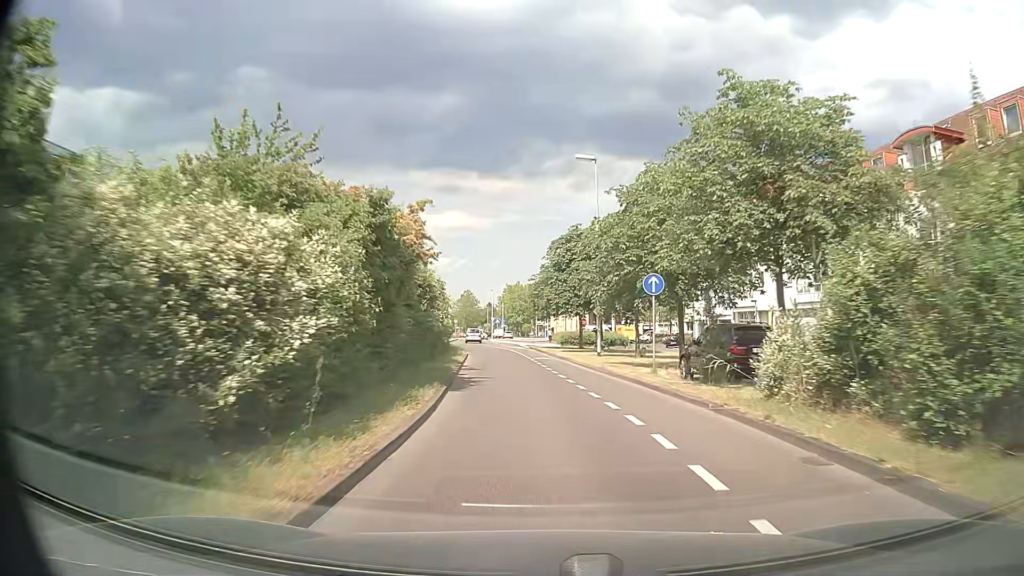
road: secondary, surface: asphalt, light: Day
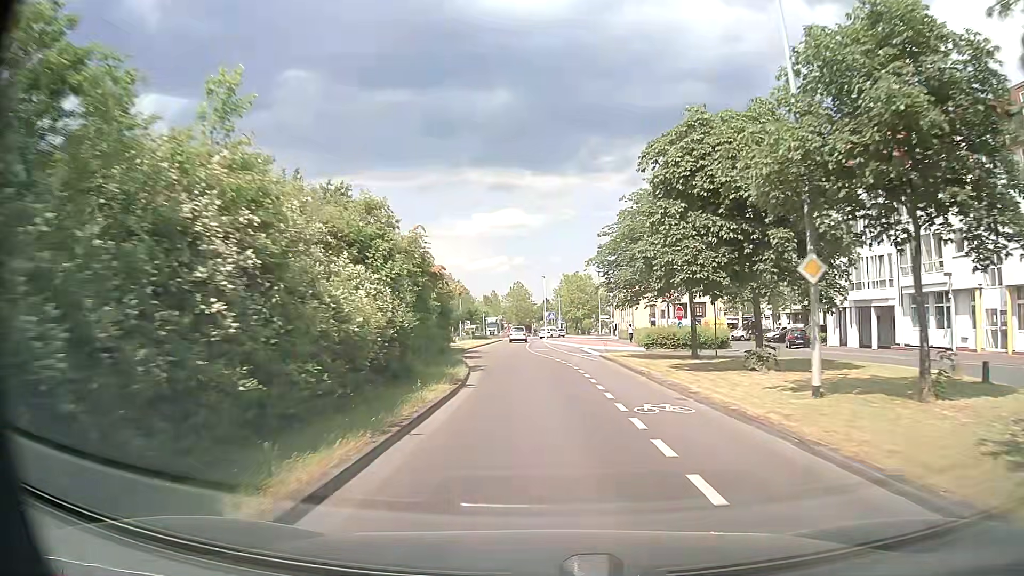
(-0.8, +22.2) m; -5°
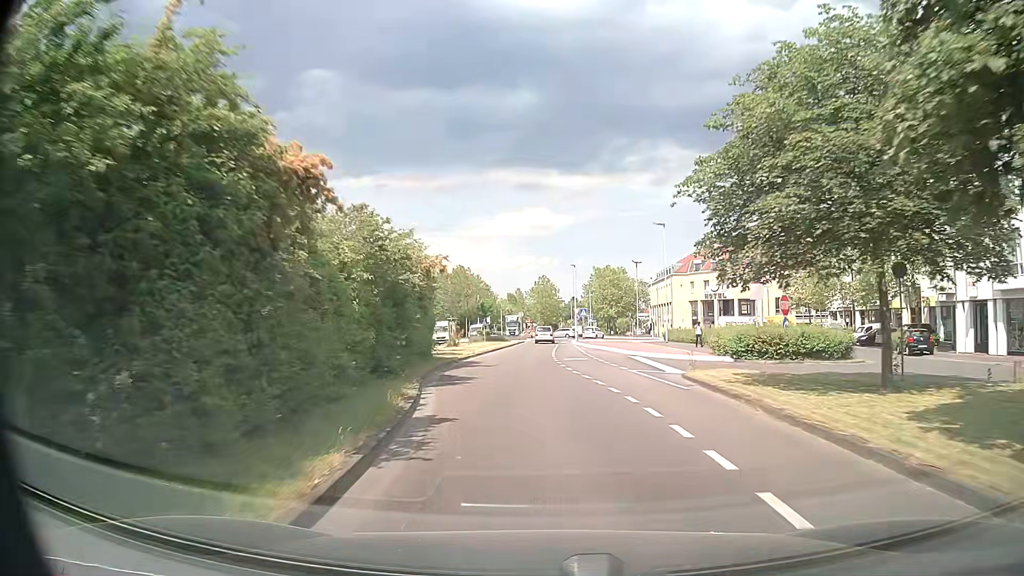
(-0.3, +14.7) m; -2°
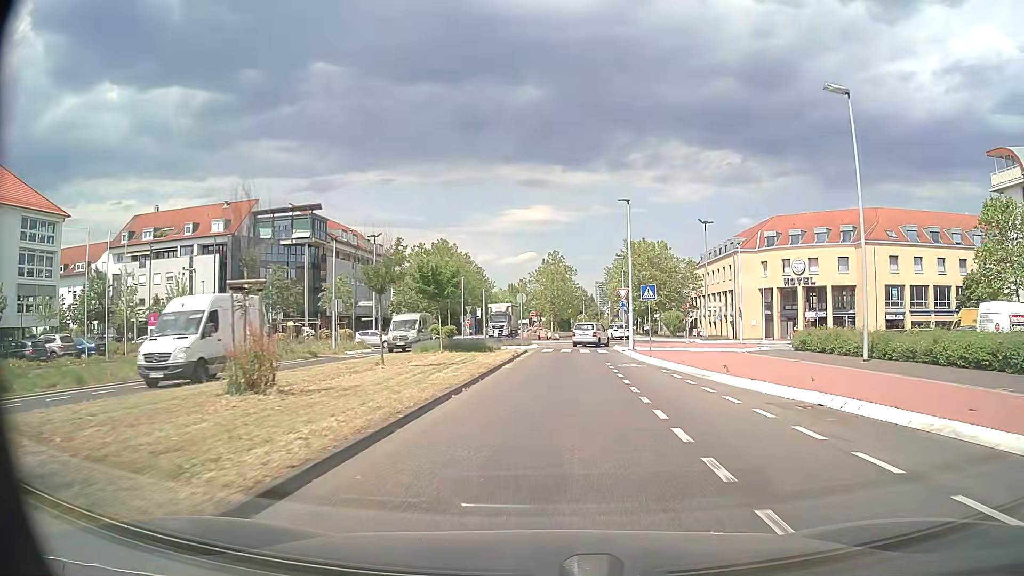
(-1.3, +34.4) m; -1°
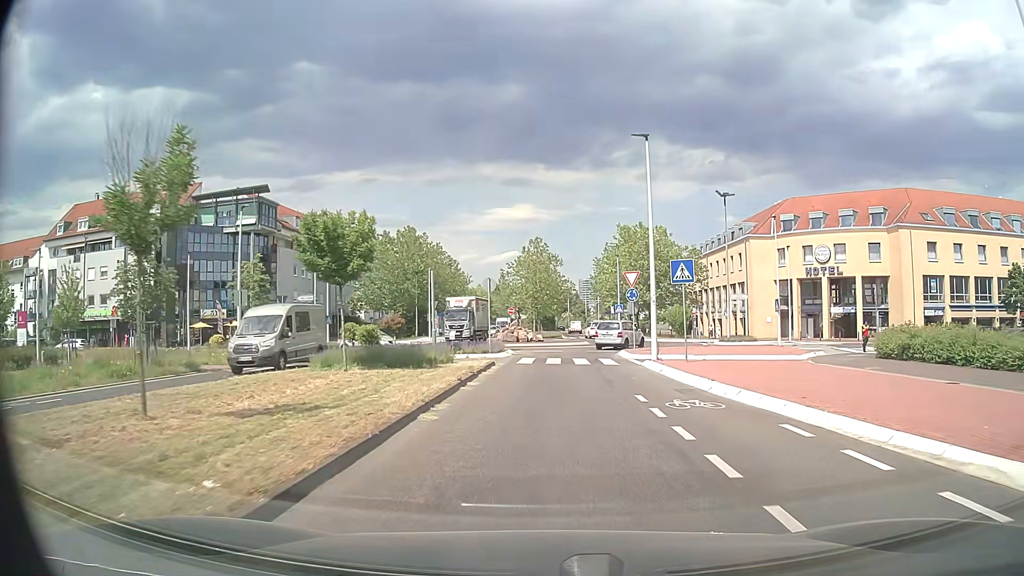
(+0.2, +11.9) m; +1°
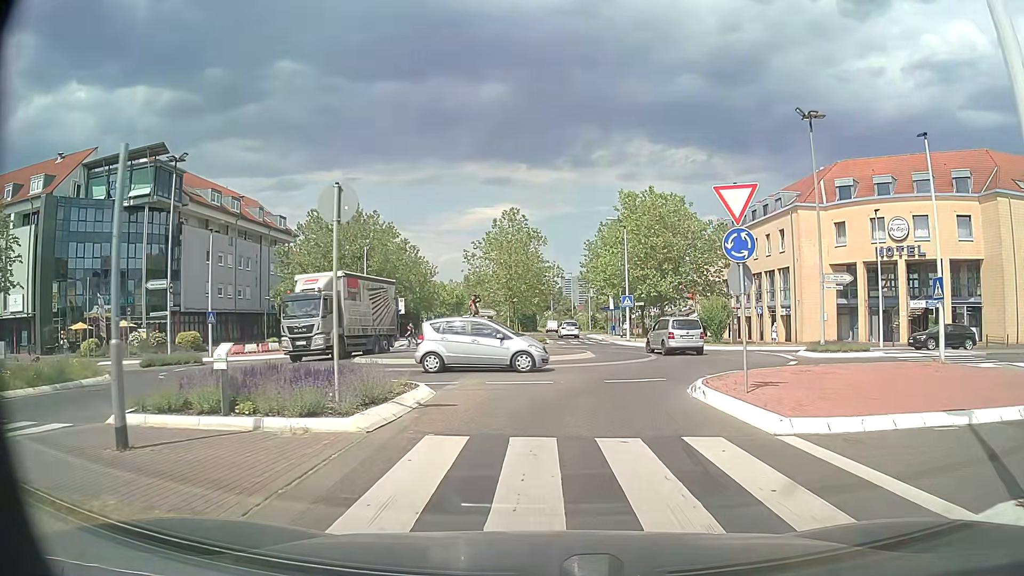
(+0.3, +18.8) m; +2°
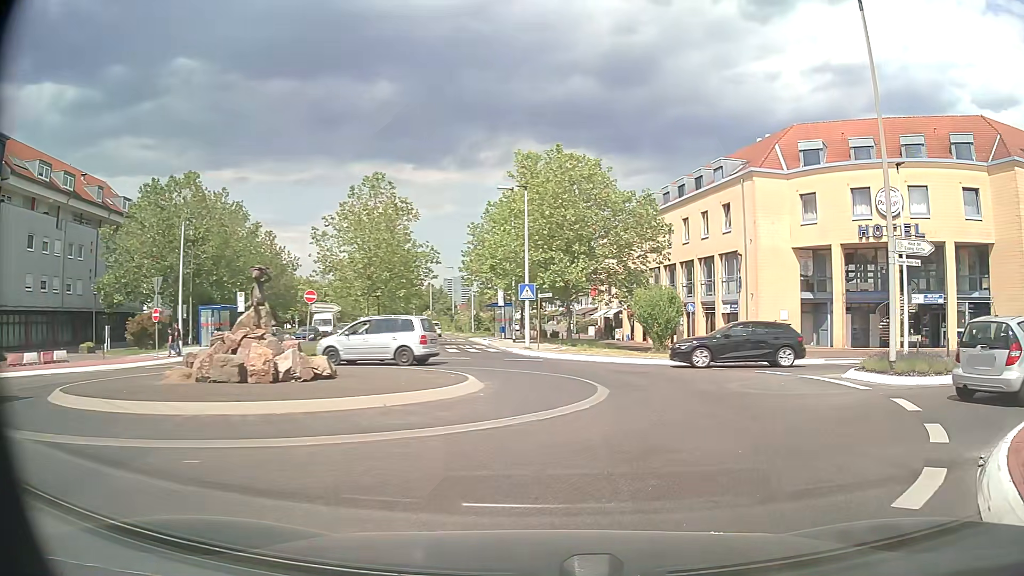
(+0.5, +13.5) m; +8°
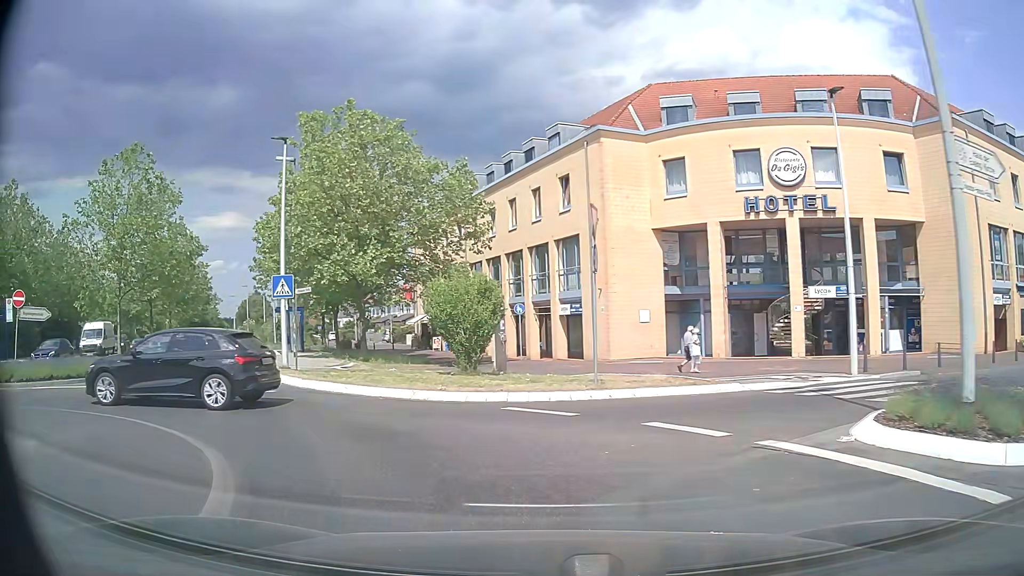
(+2.2, +9.7) m; +16°
(-3, +10) (-9, +18) (-14, +26) (-18, +35) (-23, +44) (-27, +53) (-31, +62) (-35, +71) (-40, +80) (-45, +89) m
